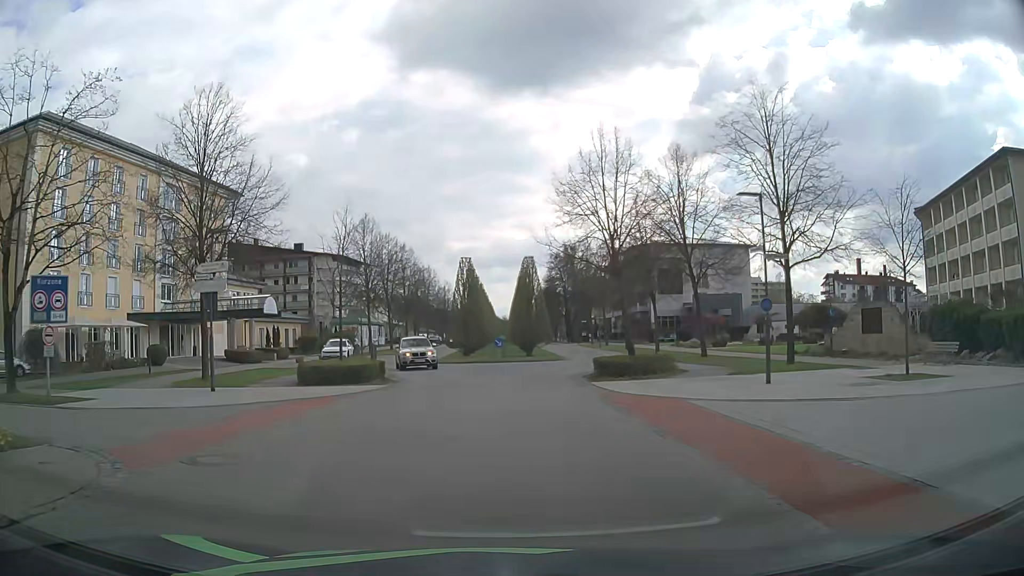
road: residential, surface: asphalt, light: Day
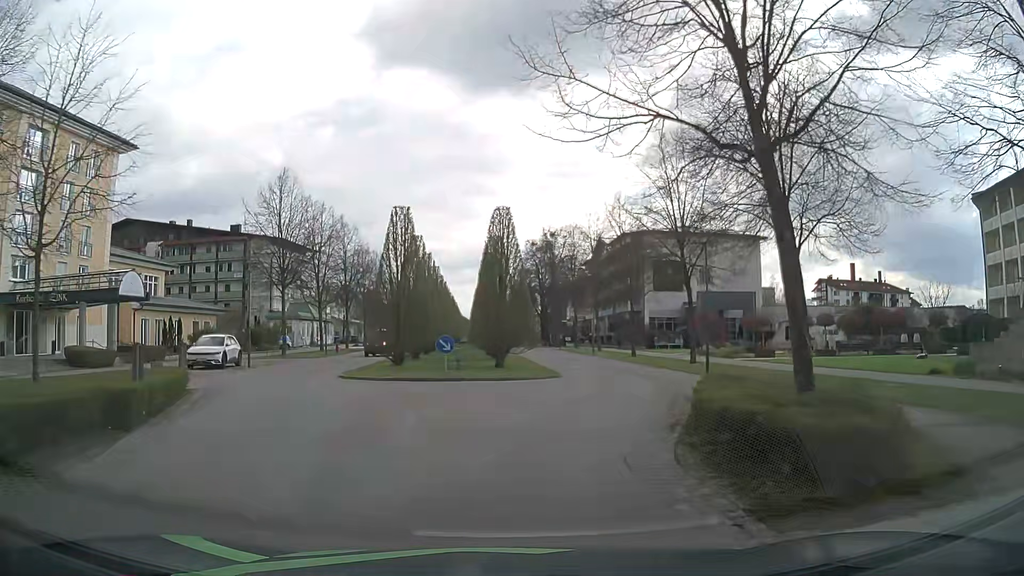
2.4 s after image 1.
(+0.5, +17.0) m; +3°
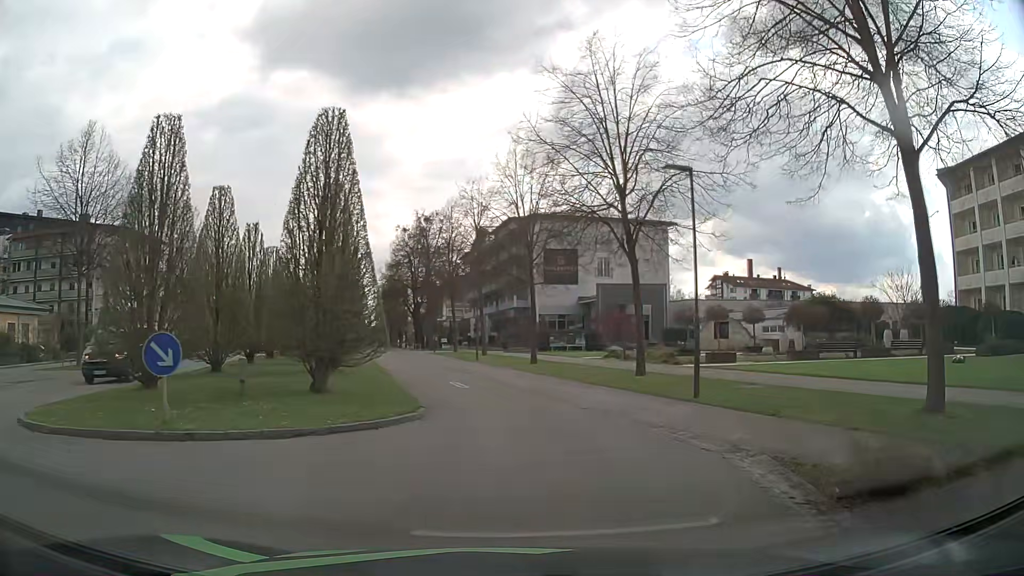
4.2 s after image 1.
(+0.8, +12.2) m; +11°
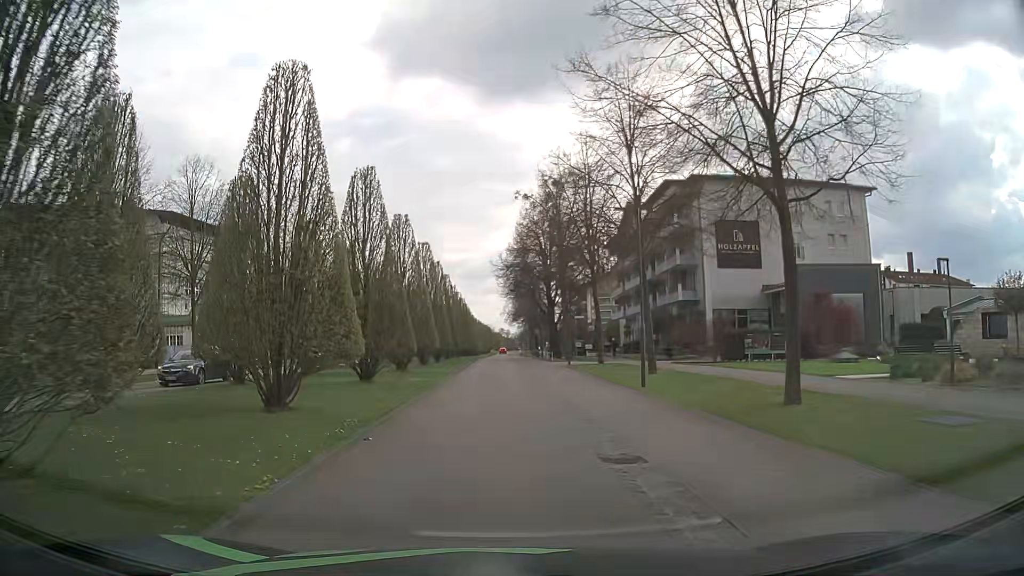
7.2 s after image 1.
(-1.0, +20.0) m; -13°
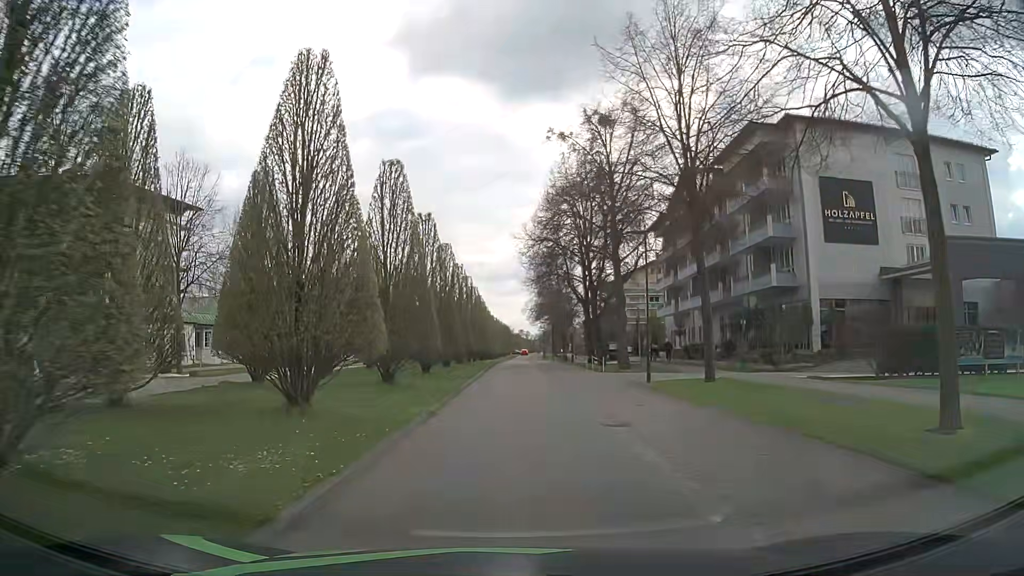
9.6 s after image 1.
(-0.4, +16.5) m; -2°
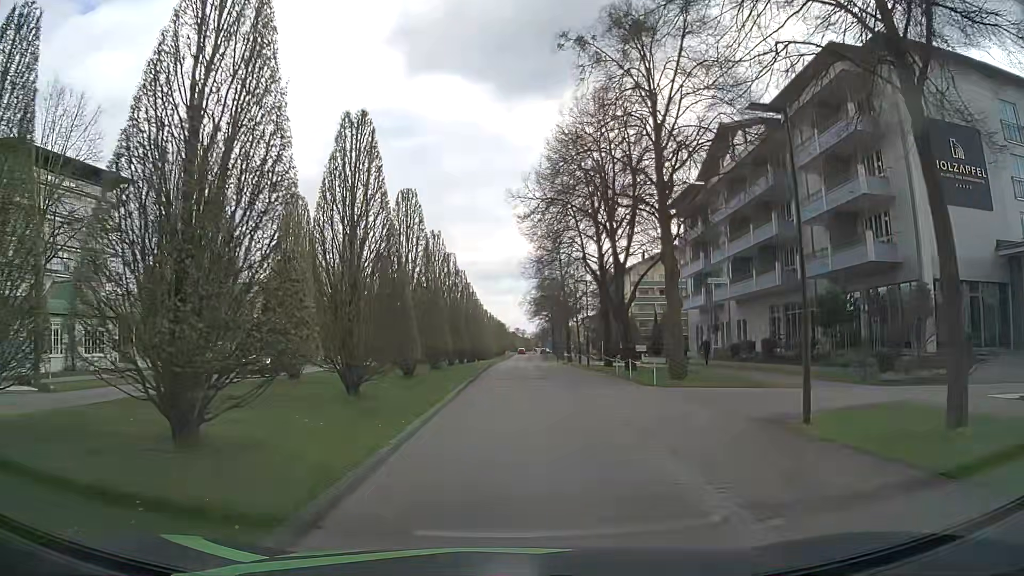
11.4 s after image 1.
(+0.1, +12.4) m; +2°
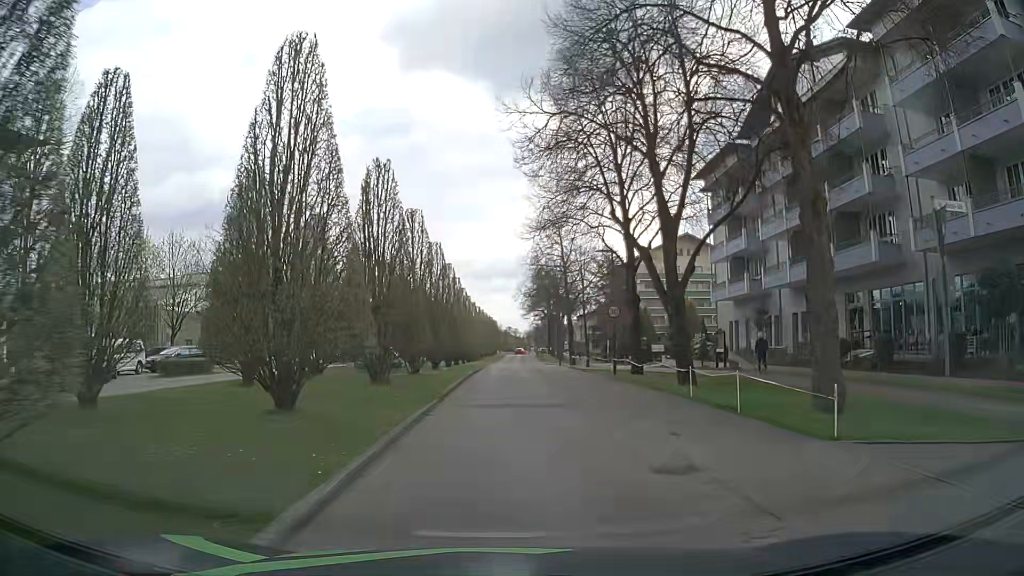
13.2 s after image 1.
(-0.2, +12.4) m; -1°
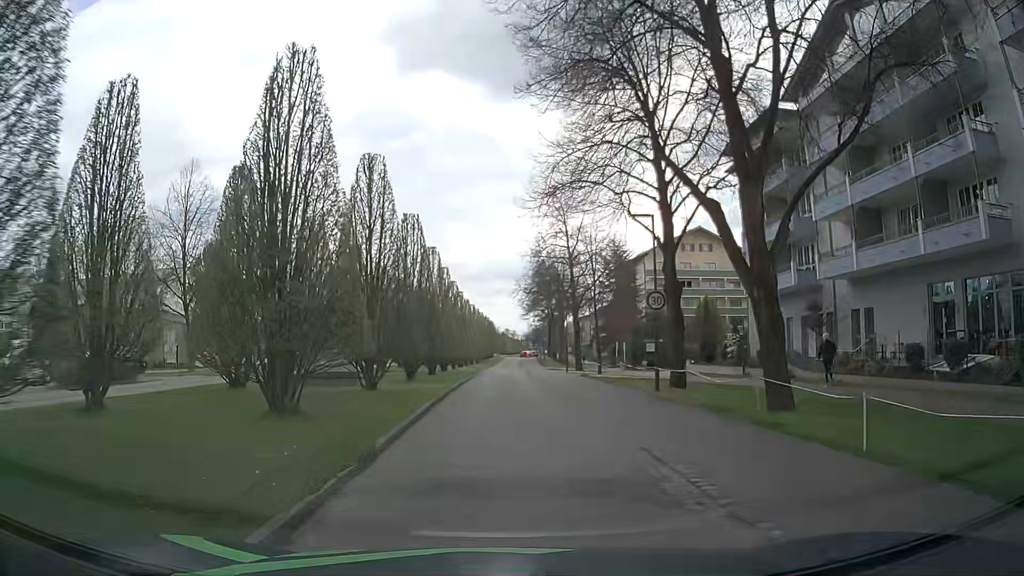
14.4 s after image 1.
(+0.1, +8.2) m; +1°
(0, +10) (0, +20) (0, +30) (0, +40) (0, +50) (0, +60) (0, +70) (0, +80) (+1, +90) (+1, +100) m
